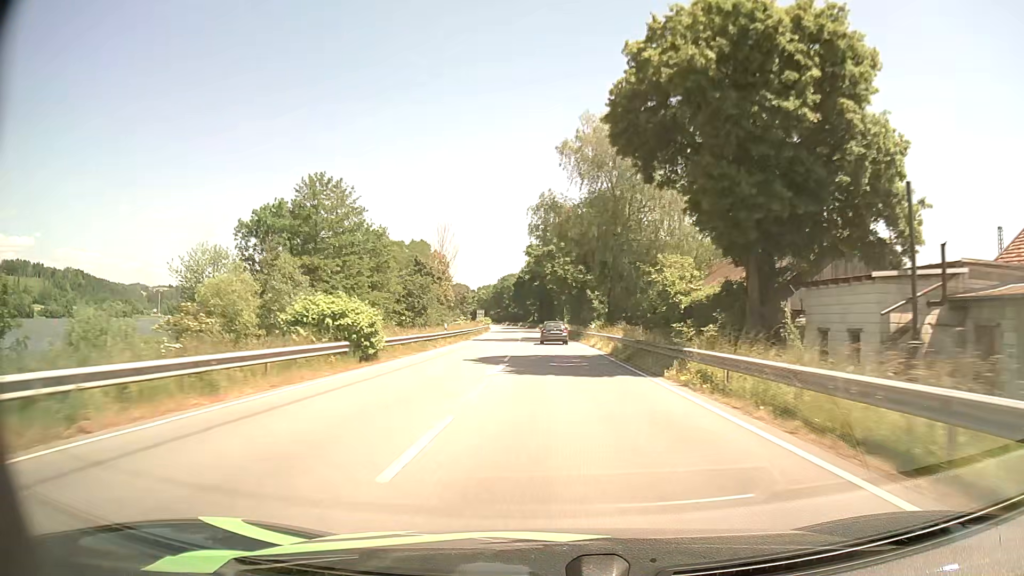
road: primary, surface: asphalt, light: Day
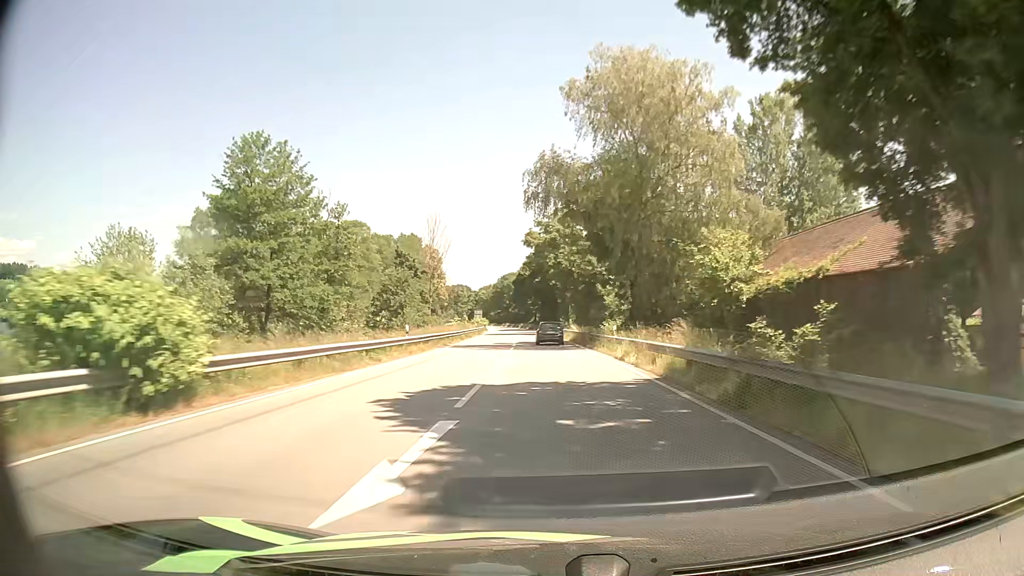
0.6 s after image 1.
(0.0, +13.2) m; 0°
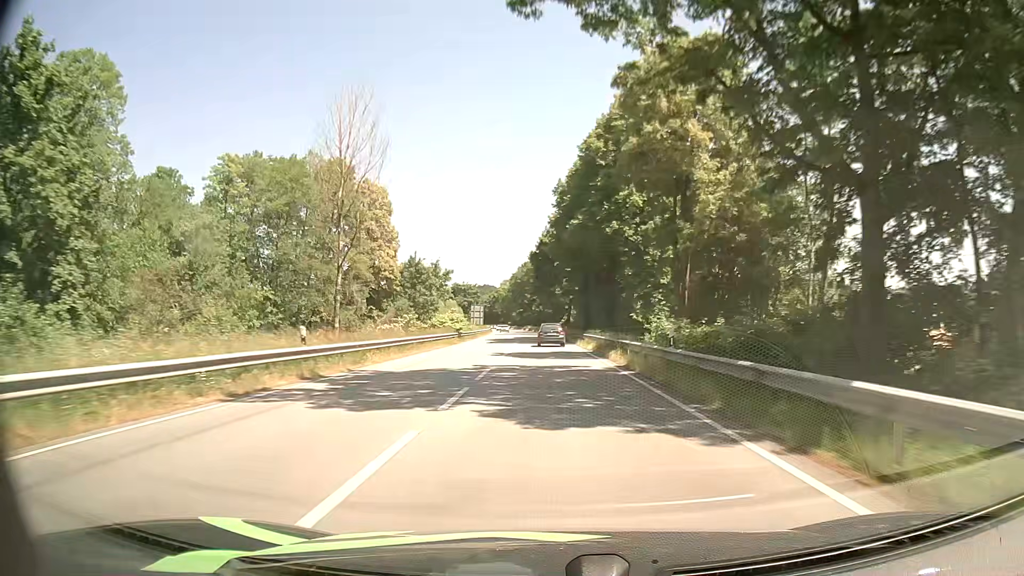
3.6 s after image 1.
(-1.6, +66.6) m; -3°
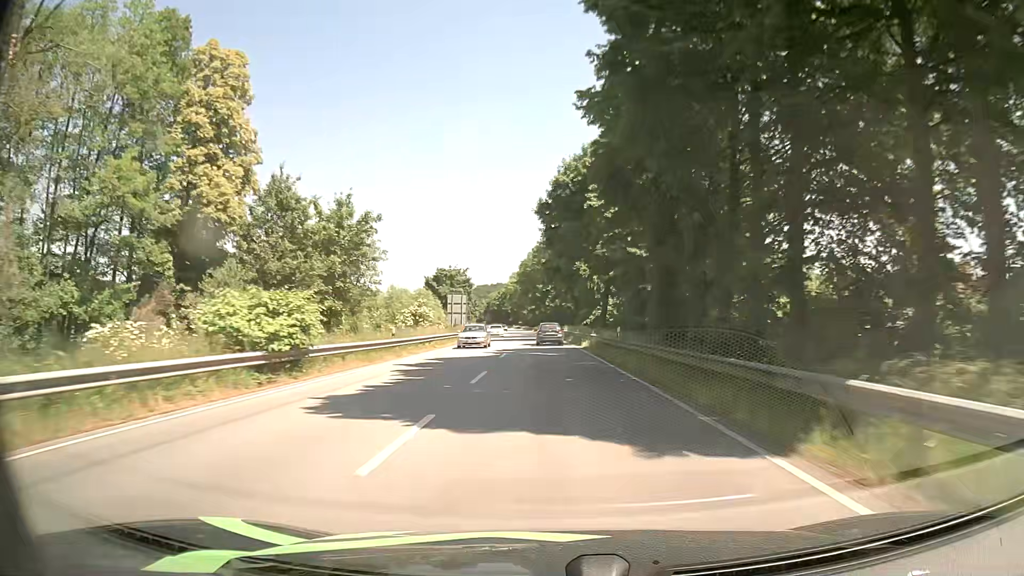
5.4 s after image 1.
(-0.5, +40.5) m; -1°
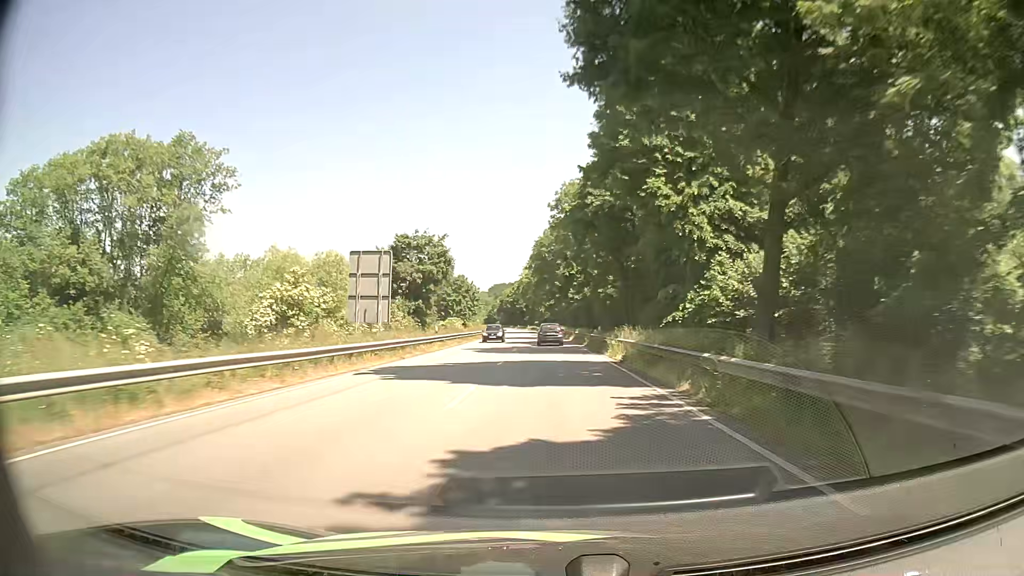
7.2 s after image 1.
(-0.6, +41.0) m; -2°
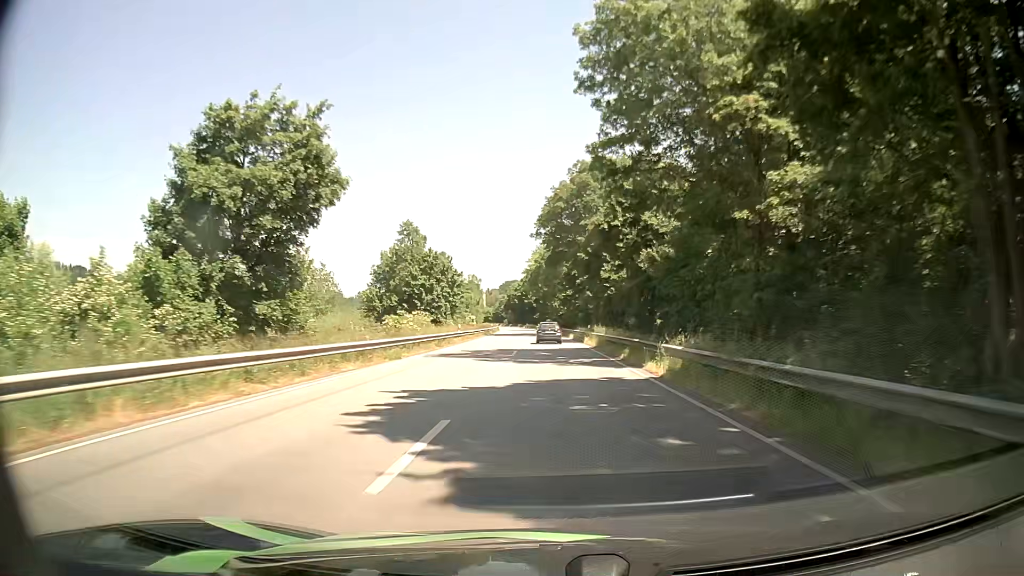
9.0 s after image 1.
(-0.6, +41.8) m; -1°
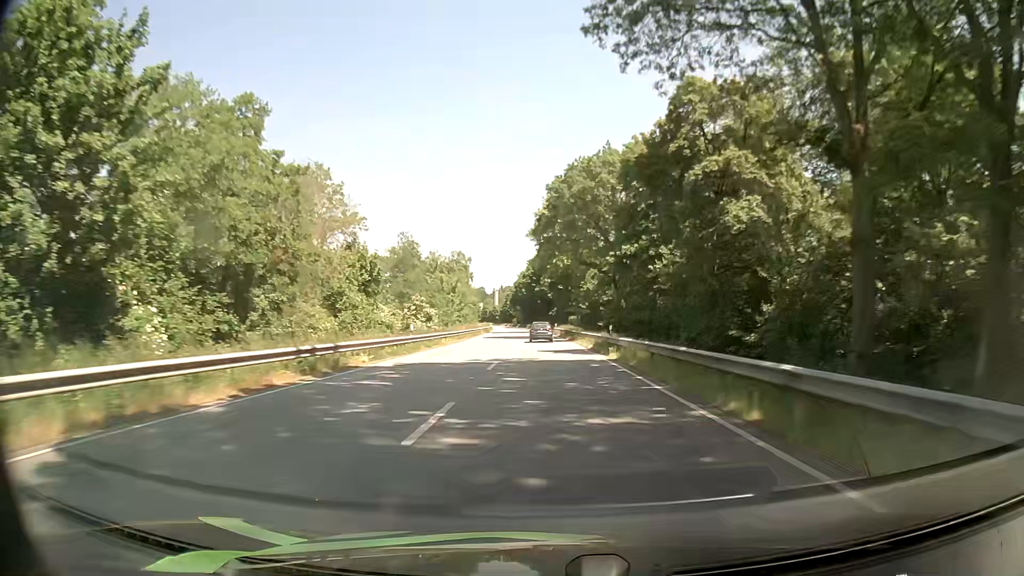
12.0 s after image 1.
(-0.8, +70.4) m; -2°
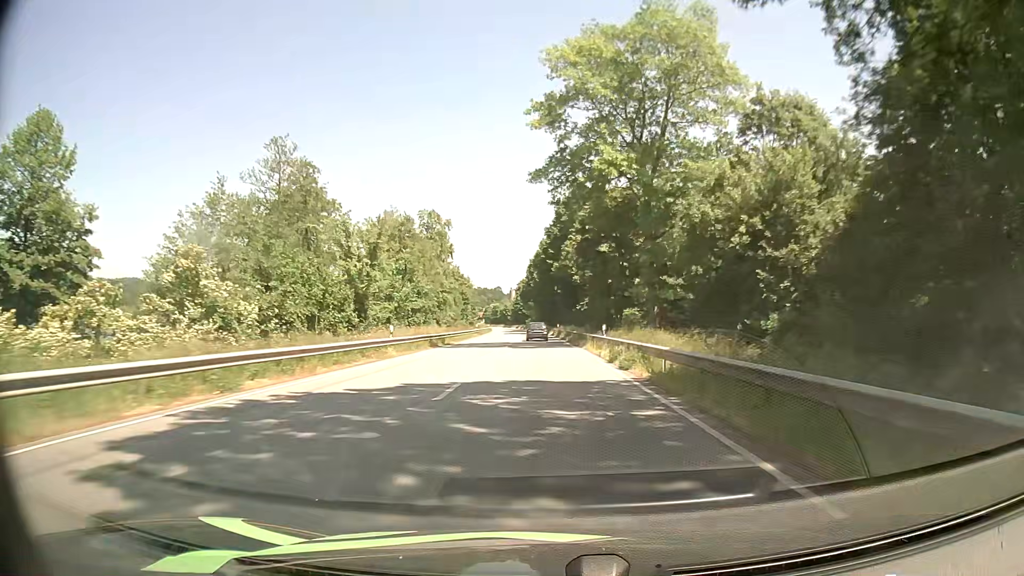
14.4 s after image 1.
(-0.2, +55.8) m; -1°
(0, +10) (0, +20) (0, +30) (-1, +40) (-1, +50) (-1, +60) (-2, +70) (-2, +80) (-3, +90) (-3, +100) m
